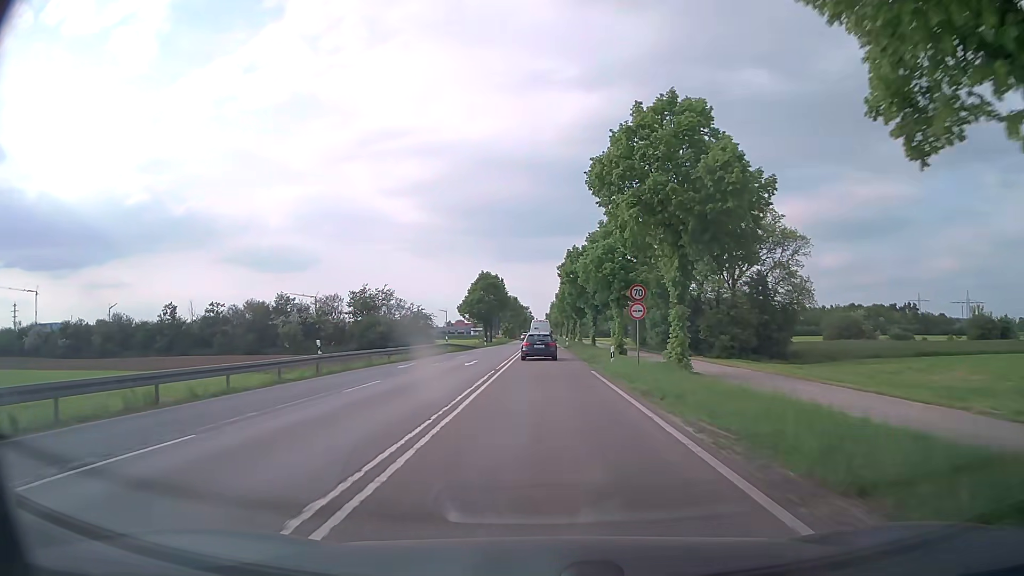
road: secondary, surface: asphalt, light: Day
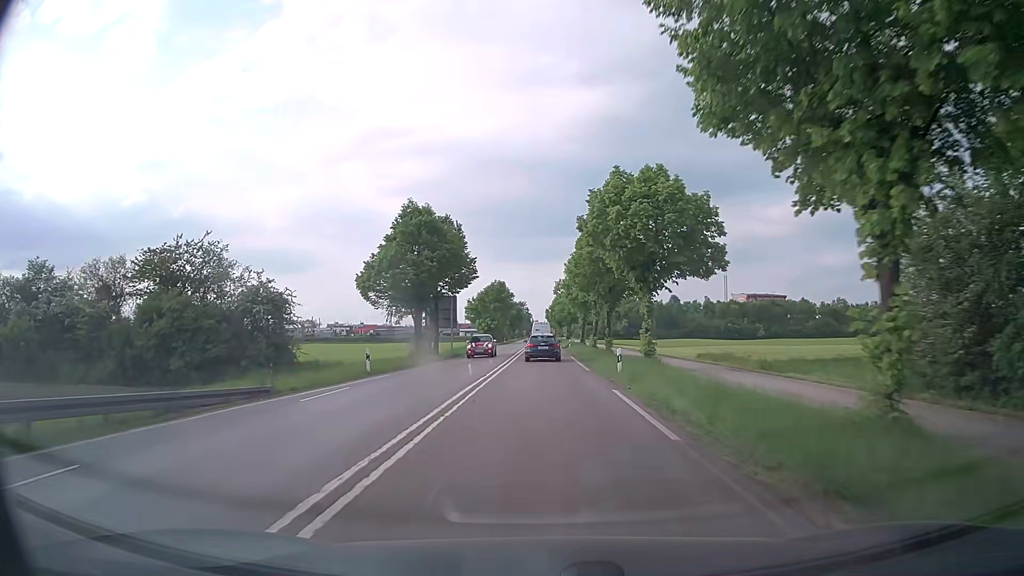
(+0.2, +50.5) m; 0°
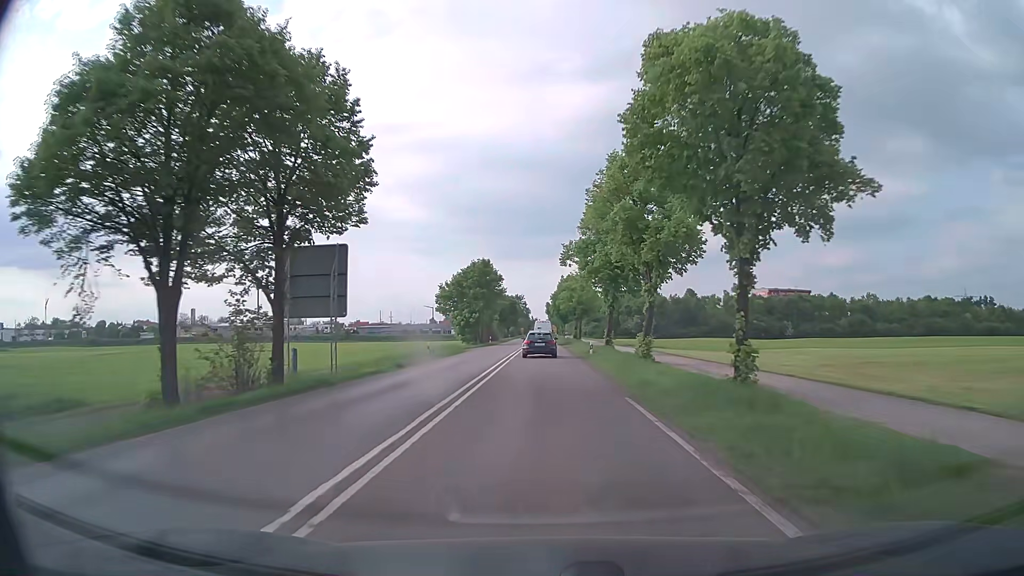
(0.0, +29.7) m; 0°
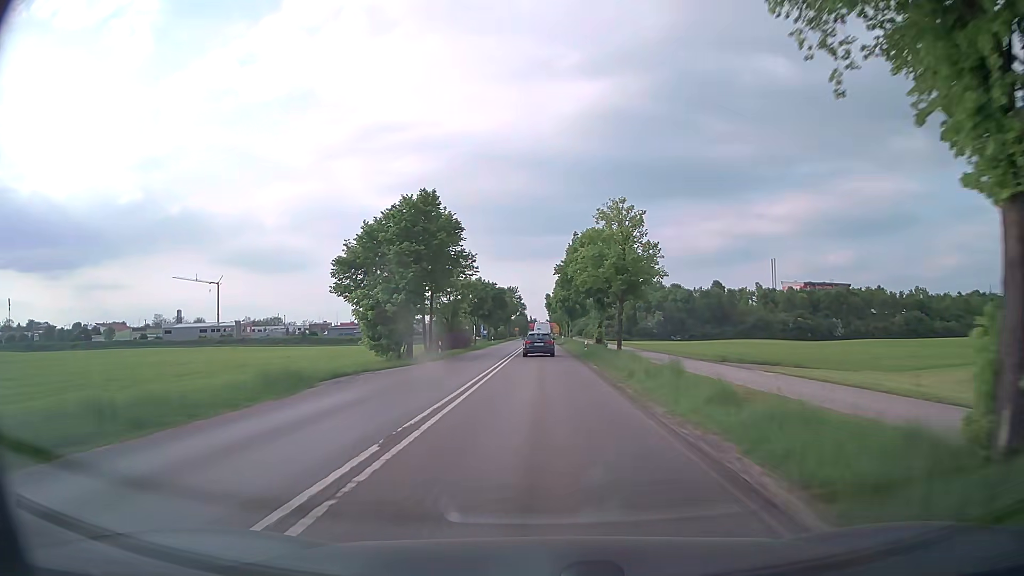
(+0.2, +39.3) m; 0°
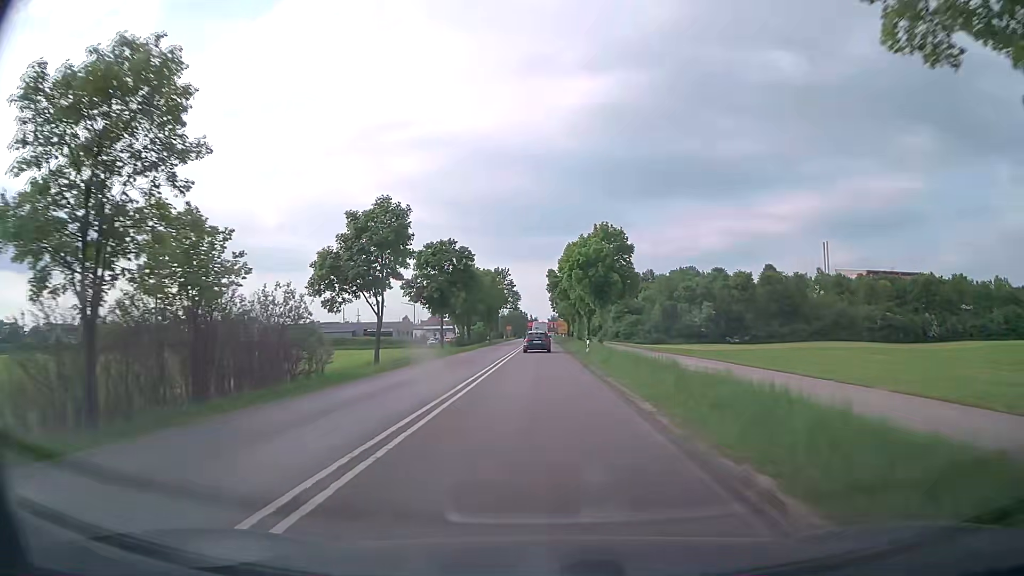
(+0.2, +48.0) m; 0°
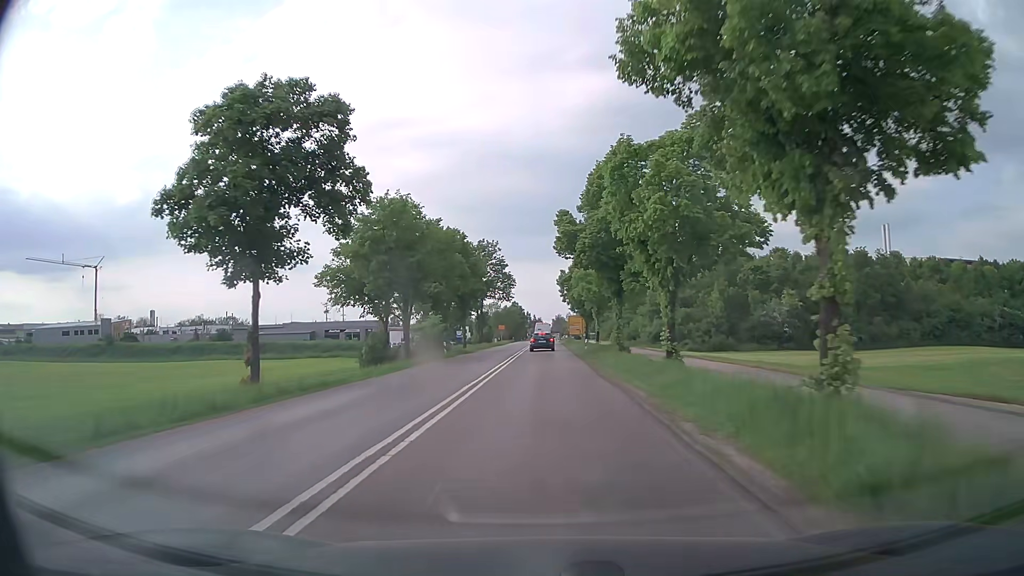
(-0.3, +37.6) m; -1°
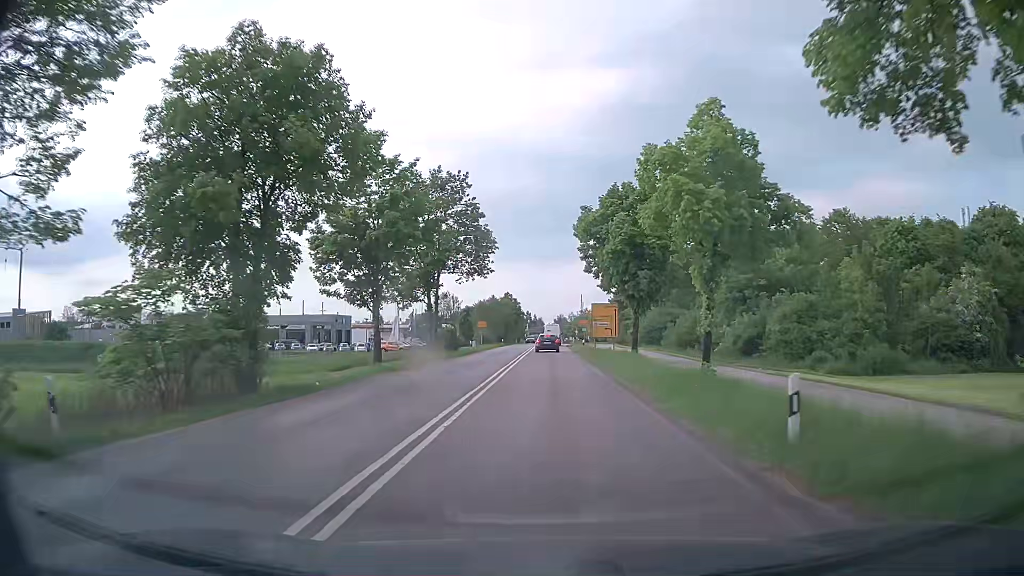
(-0.1, +36.0) m; 0°
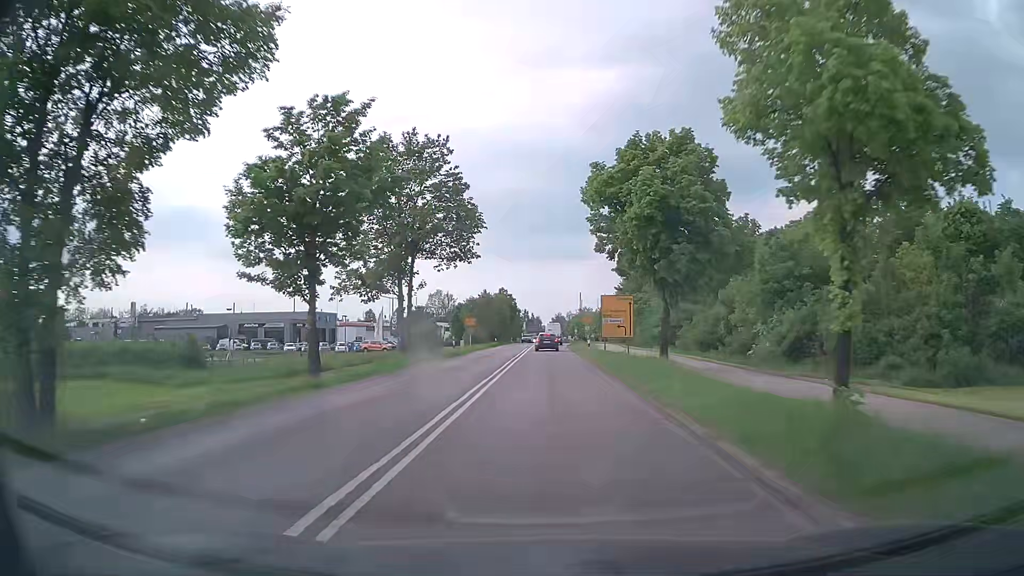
(0.0, +8.8) m; +1°
(0, +10) (0, +20) (0, +30) (0, +40) (0, +50) (0, +60) (0, +70) (0, +80) (+1, +90) (+1, +100) m
